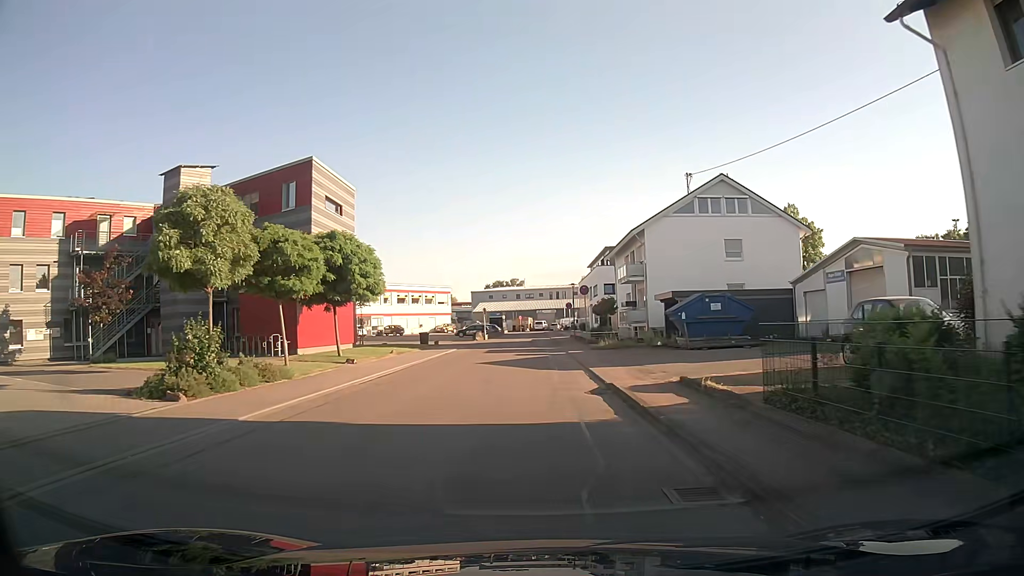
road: unclassified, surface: asphalt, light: Day
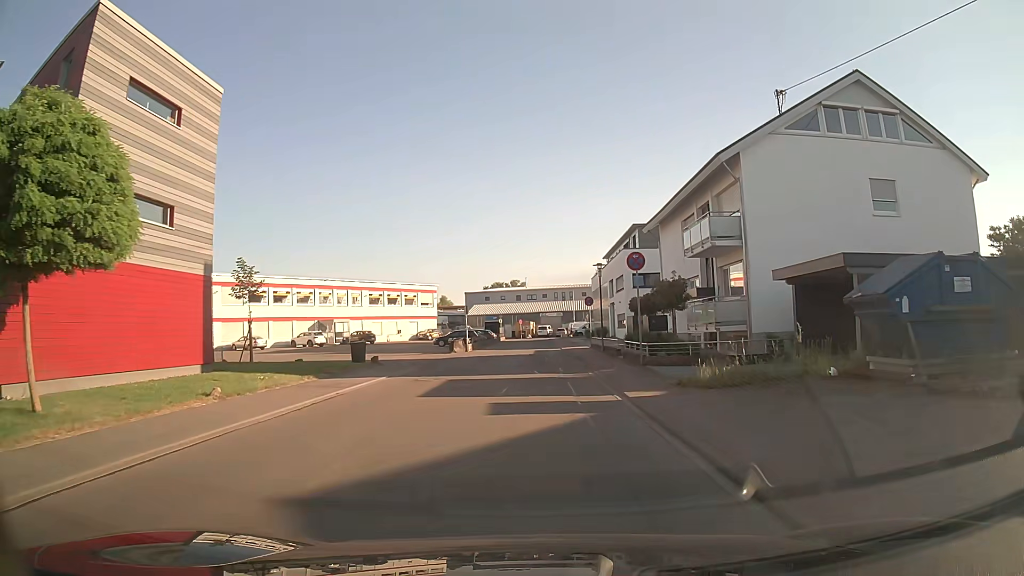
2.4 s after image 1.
(0.0, +19.4) m; 0°
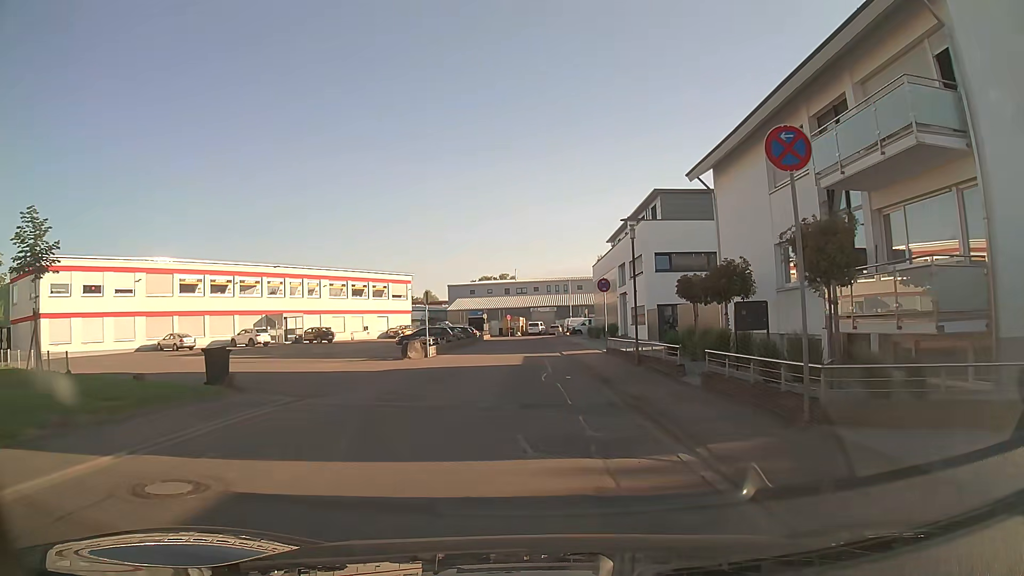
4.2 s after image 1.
(0.0, +13.2) m; 0°
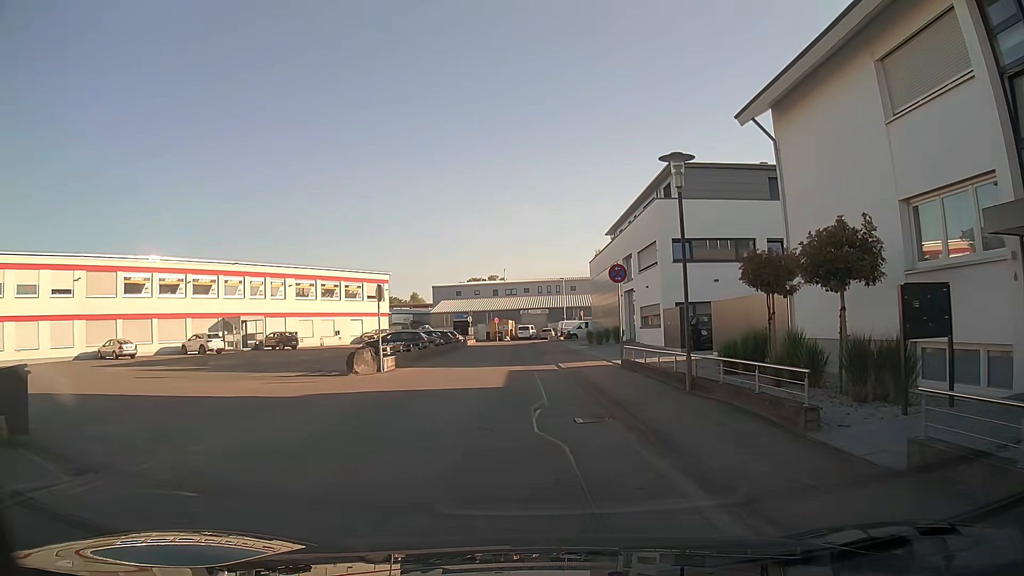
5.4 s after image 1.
(+0.1, +7.7) m; +1°
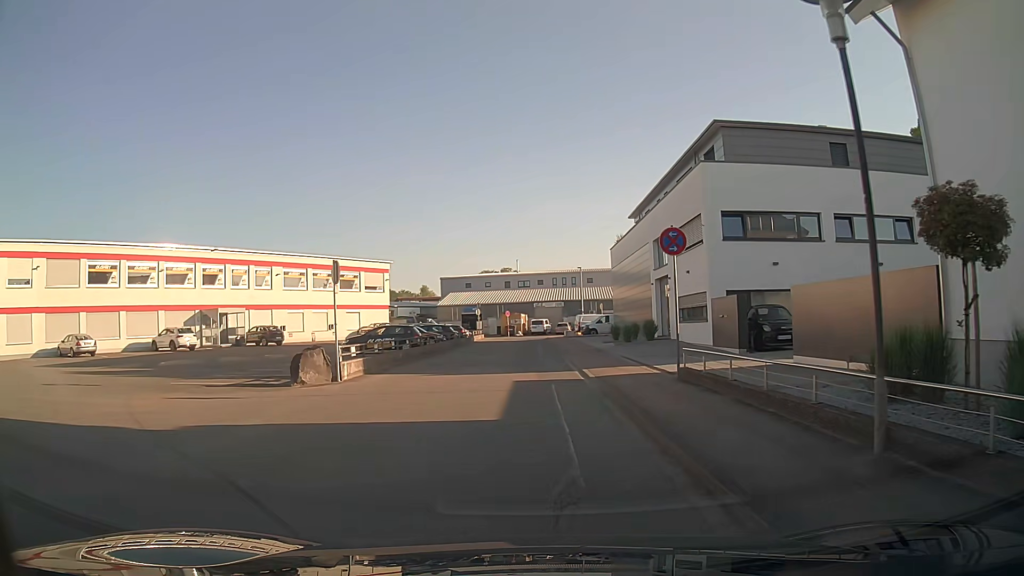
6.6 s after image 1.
(-0.1, +6.5) m; -2°
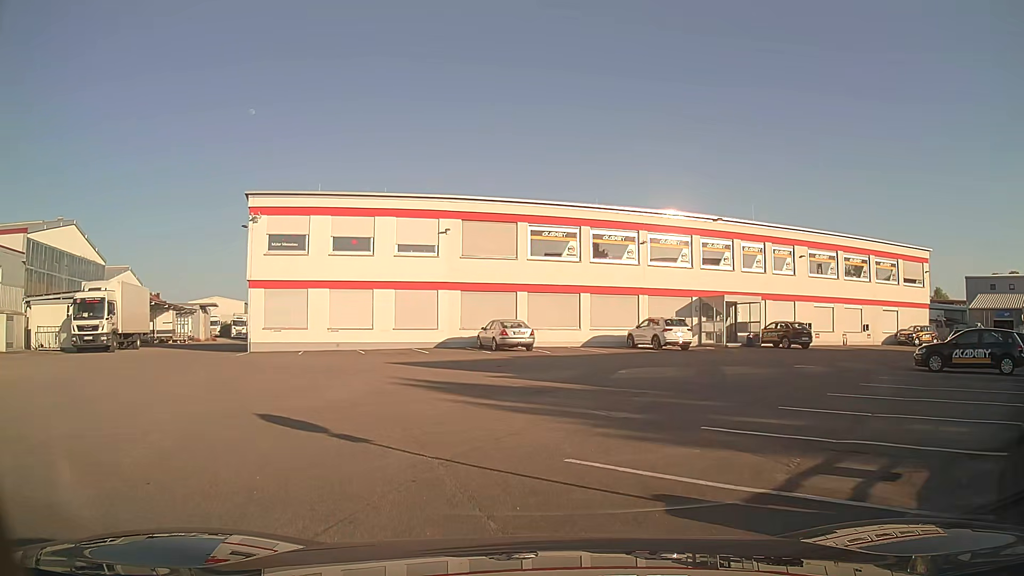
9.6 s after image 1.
(-4.7, +12.1) m; -44°
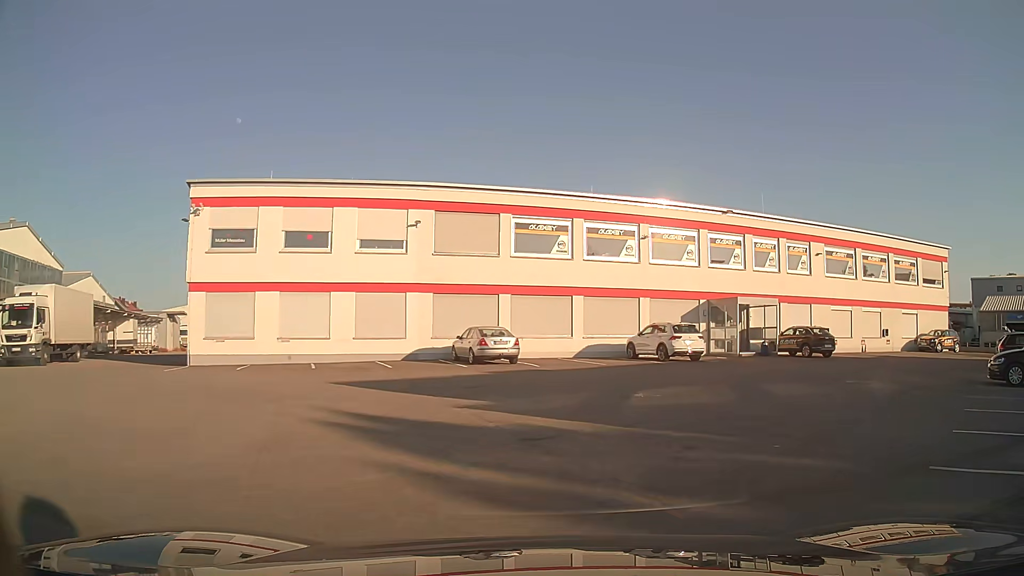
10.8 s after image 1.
(+0.1, +5.0) m; +2°
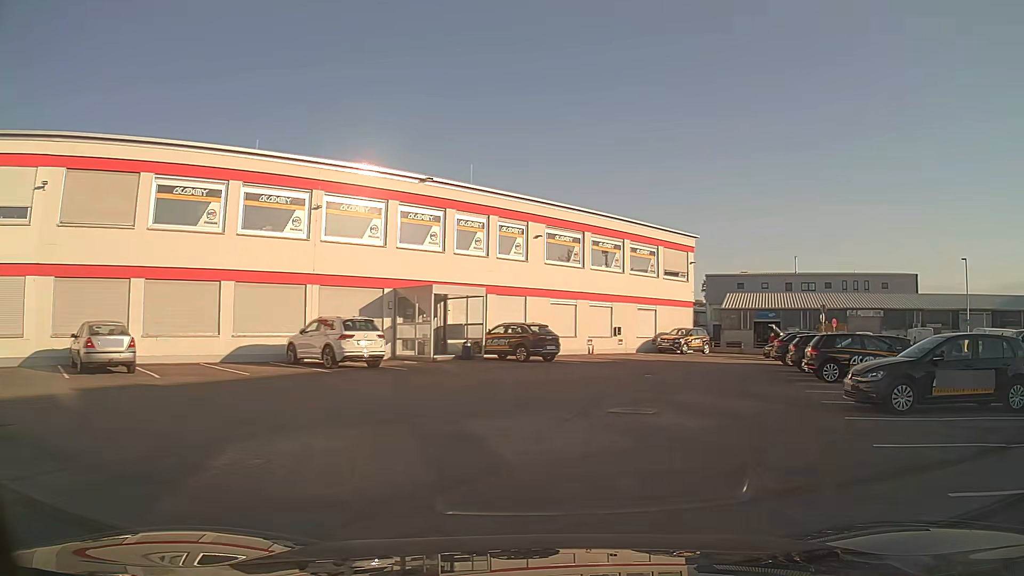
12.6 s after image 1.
(+1.7, +7.2) m; +27°
